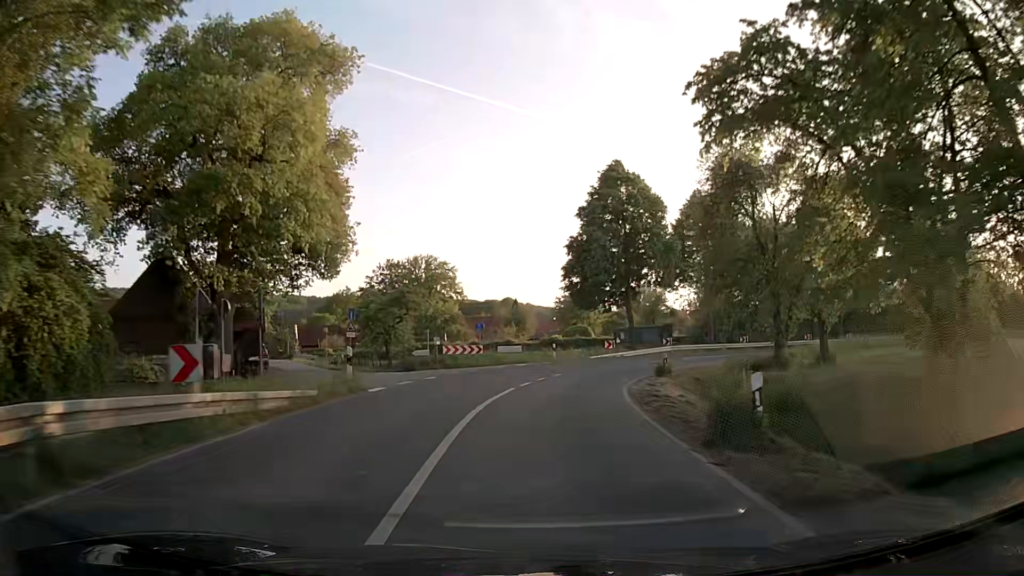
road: secondary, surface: asphalt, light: Day
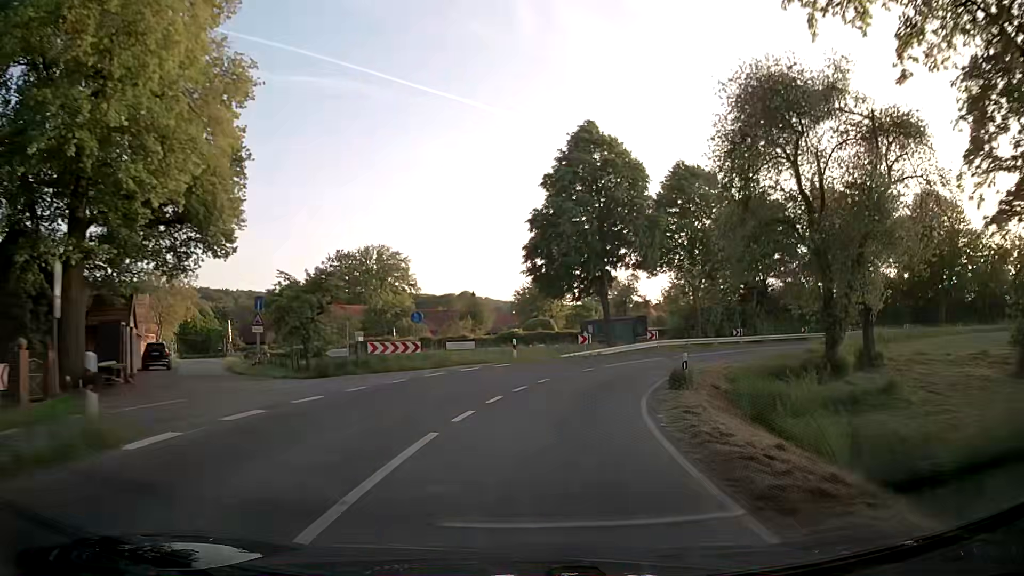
(+0.2, +9.7) m; +3°
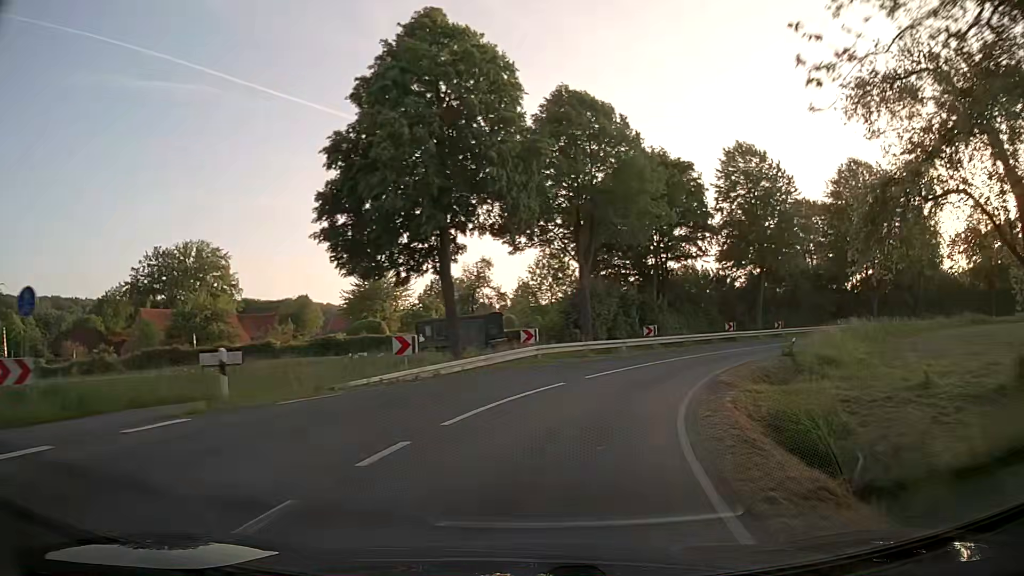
(+1.9, +18.6) m; +13°
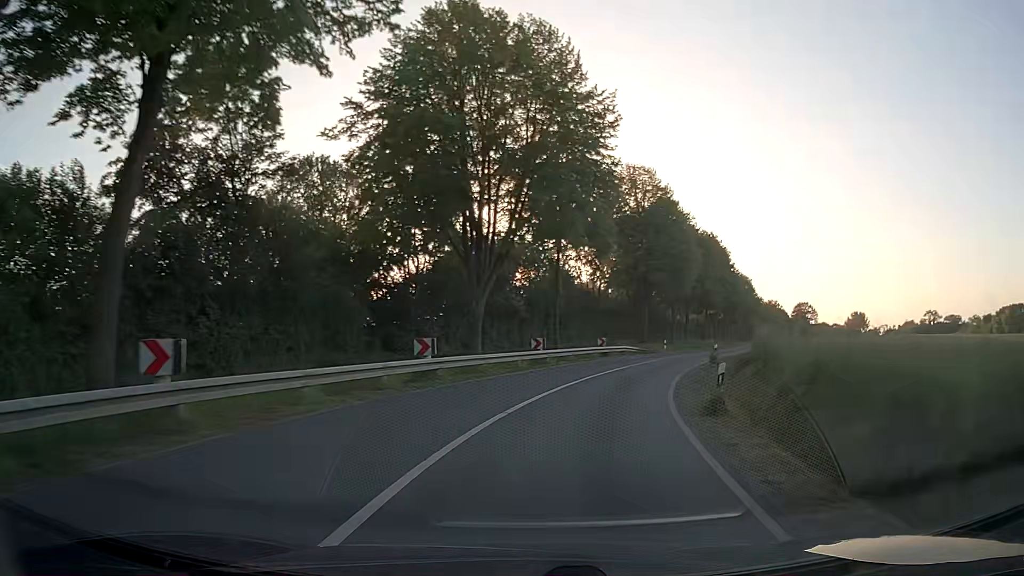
(+17.1, +41.7) m; +43°
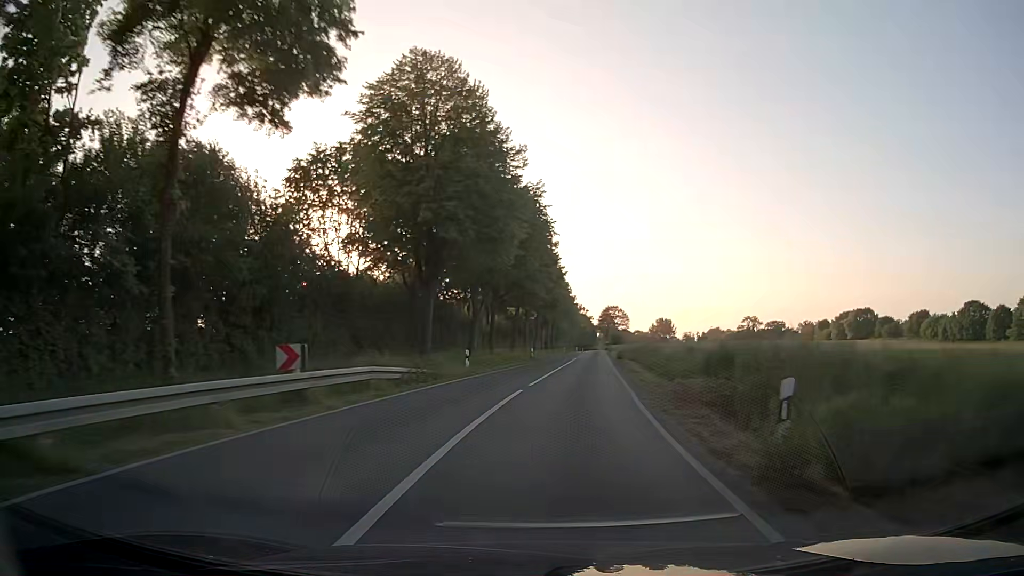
(+4.9, +29.3) m; +18°
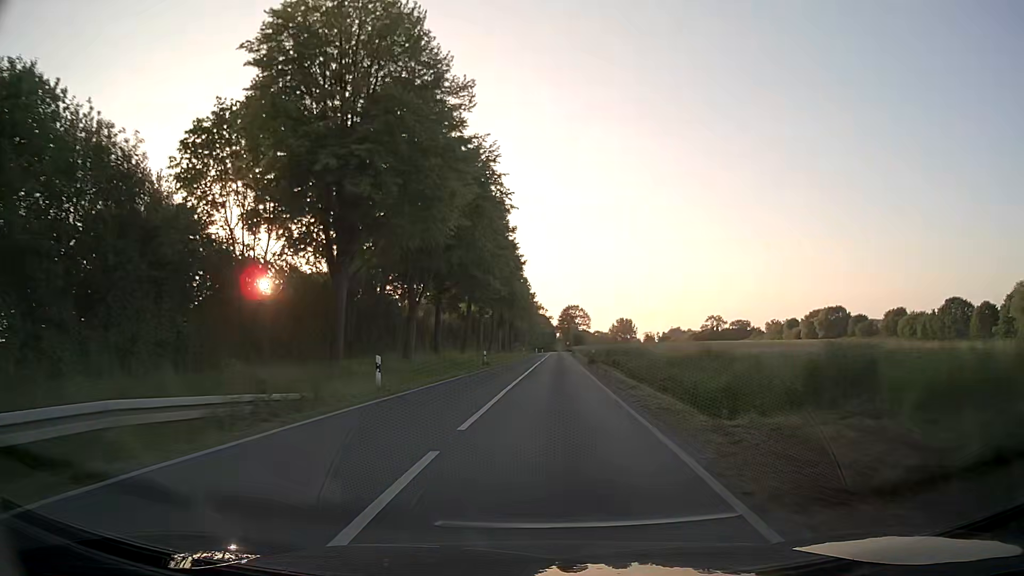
(+0.3, +10.4) m; +3°
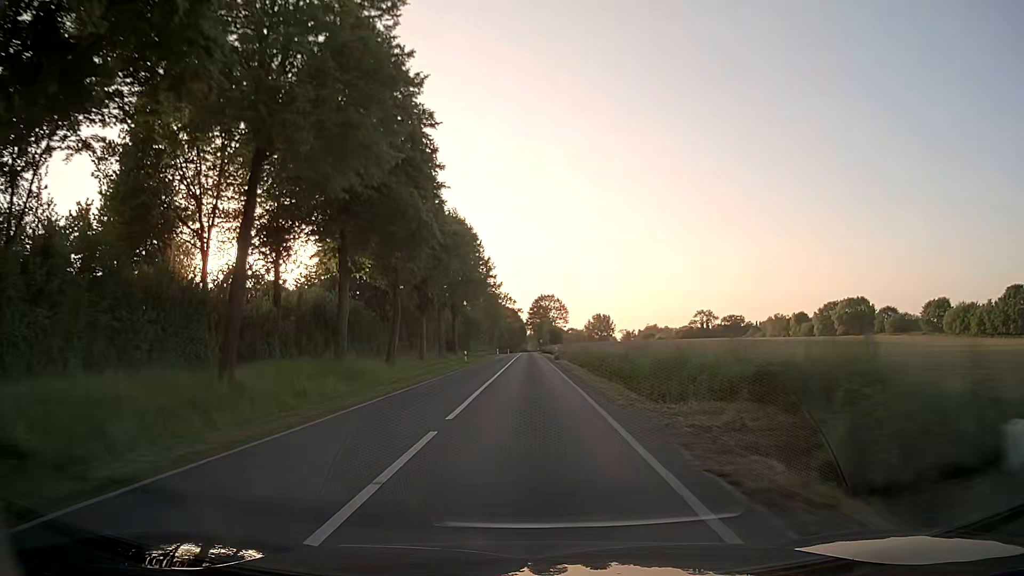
(+2.4, +44.4) m; +3°
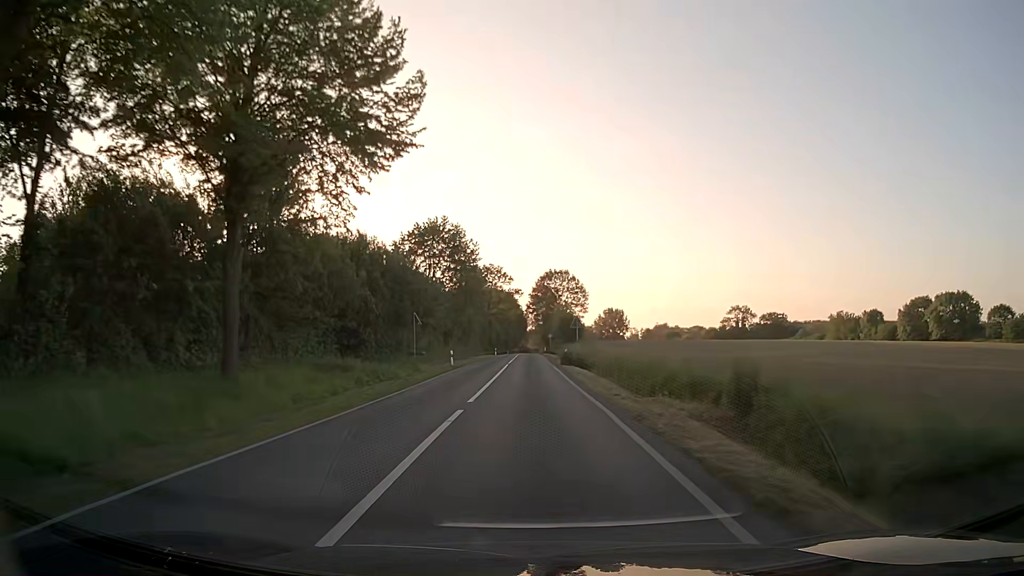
(+0.1, +61.1) m; 0°
(0, +10) (0, +20) (0, +30) (0, +40) (0, +50) (0, +60) (0, +70) (0, +80) (0, +90) (0, +100) m
